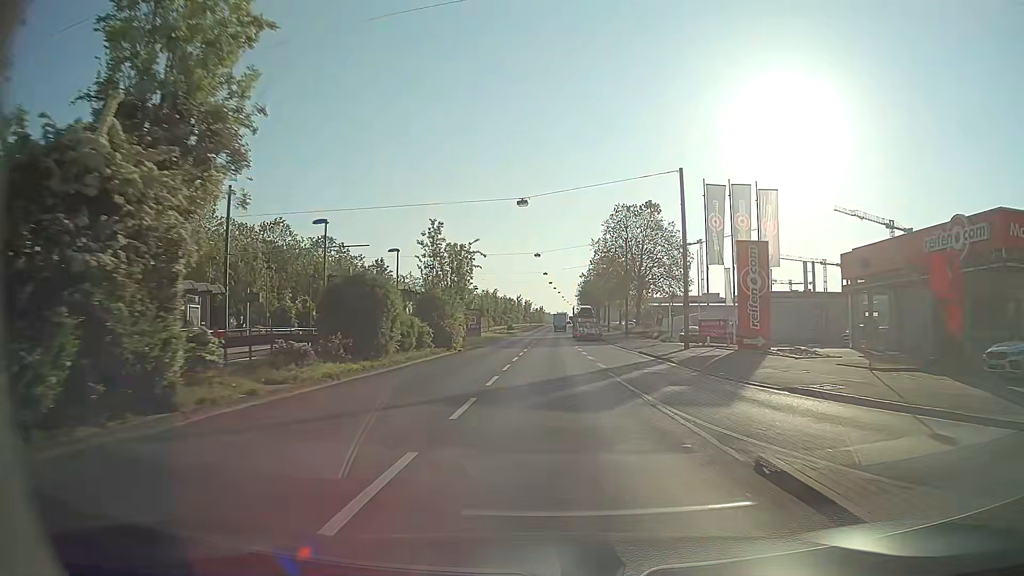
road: primary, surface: asphalt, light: Day
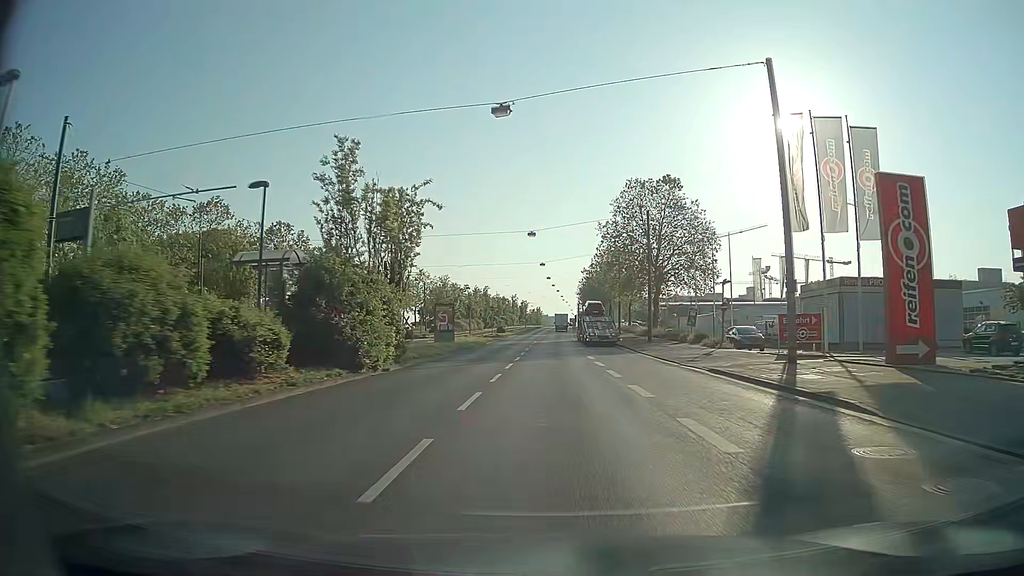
(0.0, +17.2) m; 0°
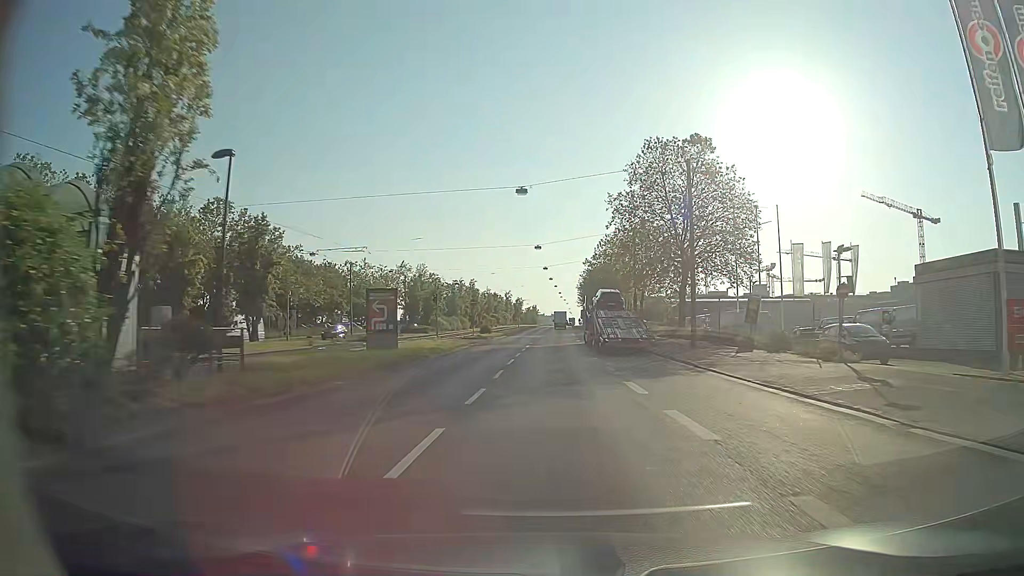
(0.0, +17.2) m; 0°
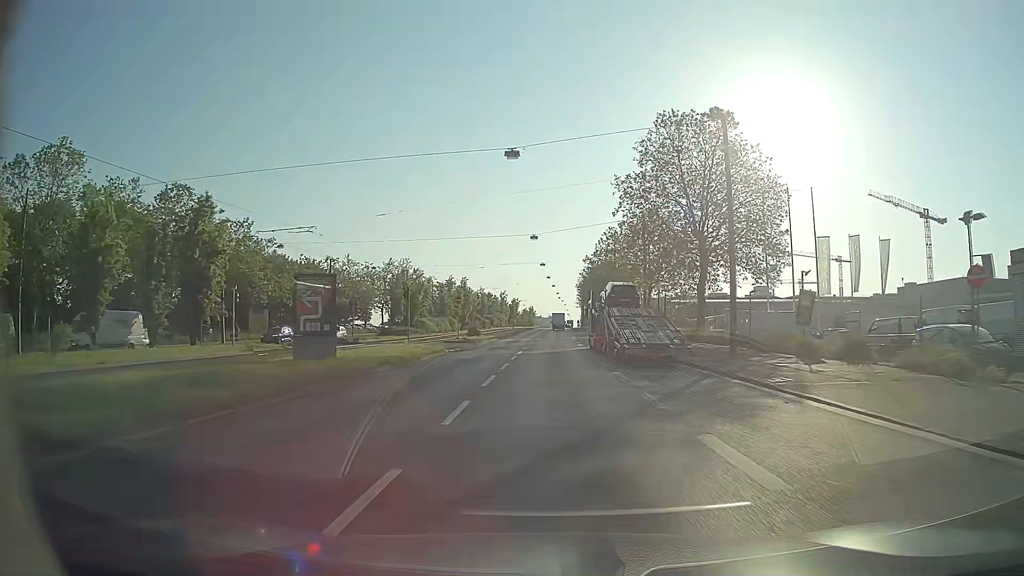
(0.0, +8.6) m; 0°
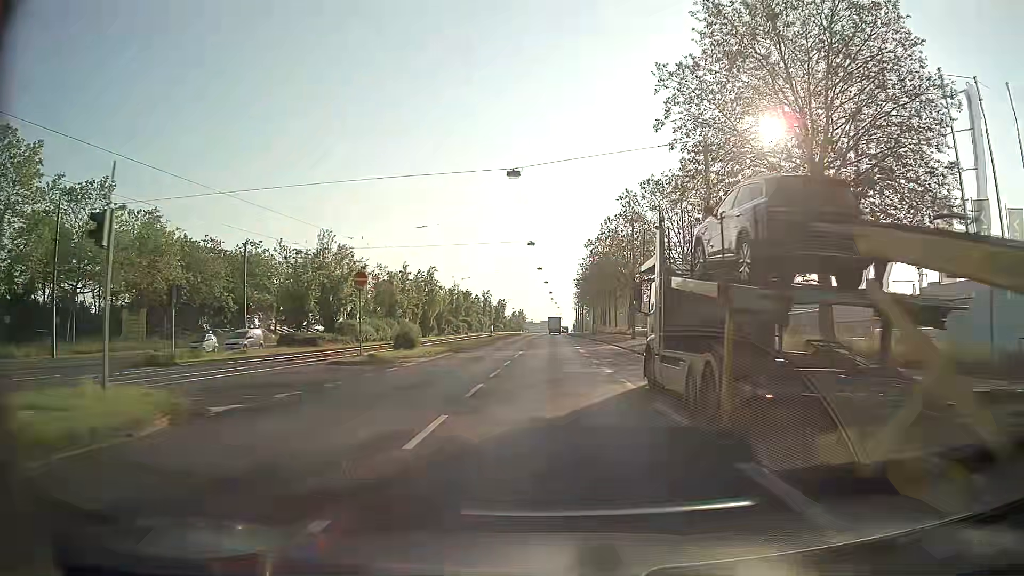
(+0.2, +25.8) m; +1°
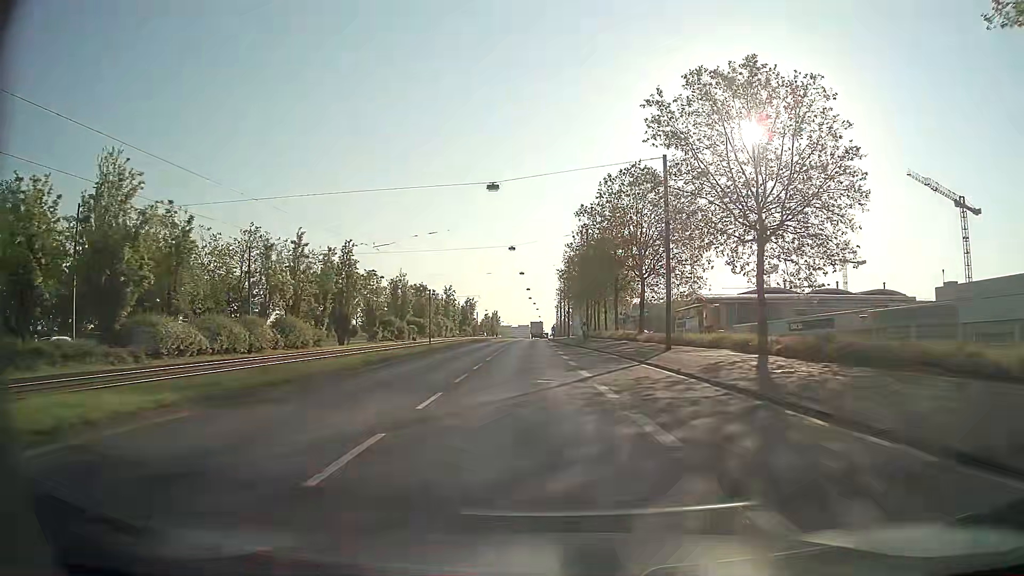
(+0.3, +25.9) m; +2°
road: primary_link
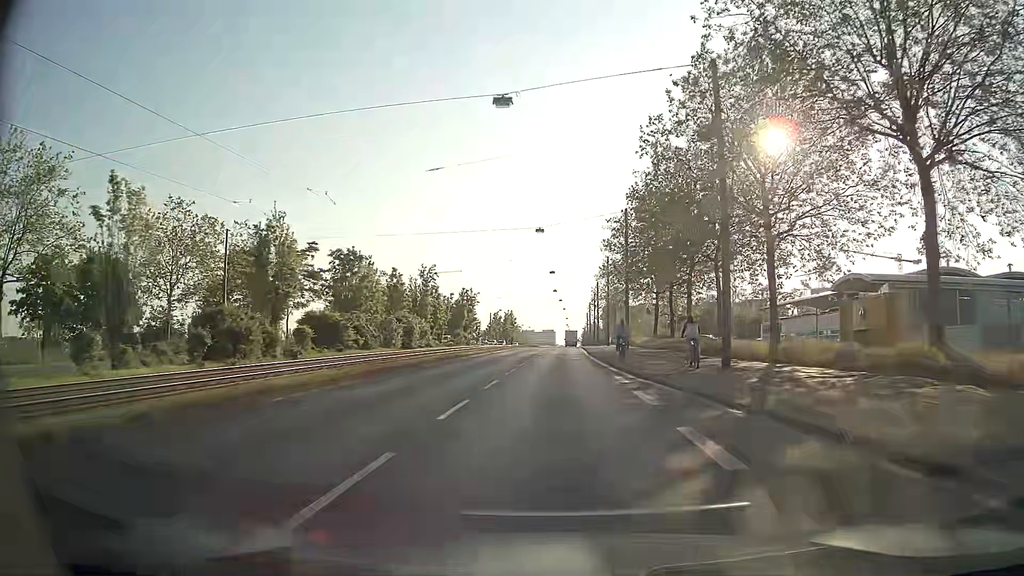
(-0.8, +43.3) m; -2°
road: primary
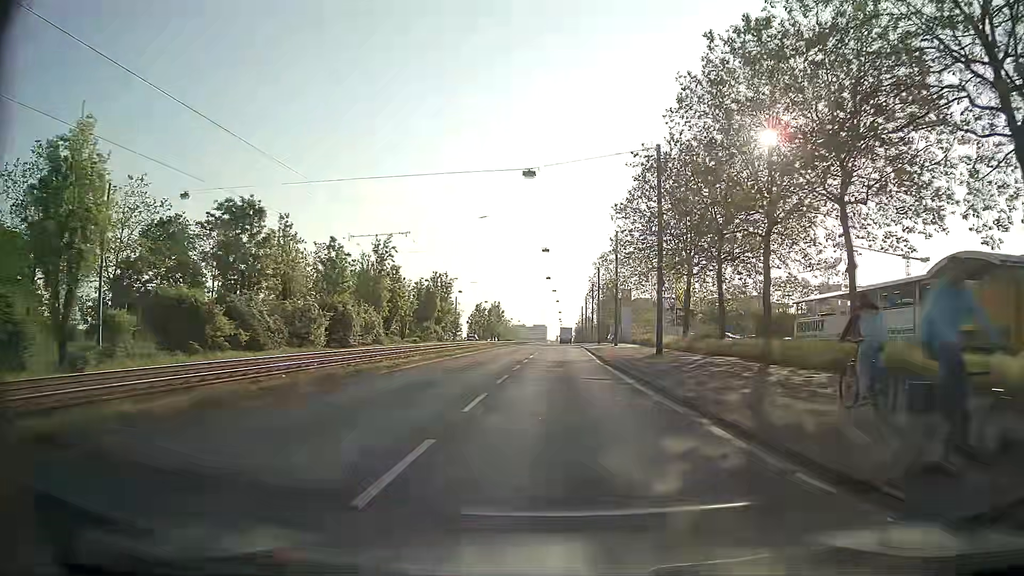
(0.0, +17.3) m; 0°
(0, +10) (0, +20) (0, +30) (+1, +40) (+1, +50) (+2, +60) (+2, +70) (+2, +80) (+3, +90) (+3, +100) m
